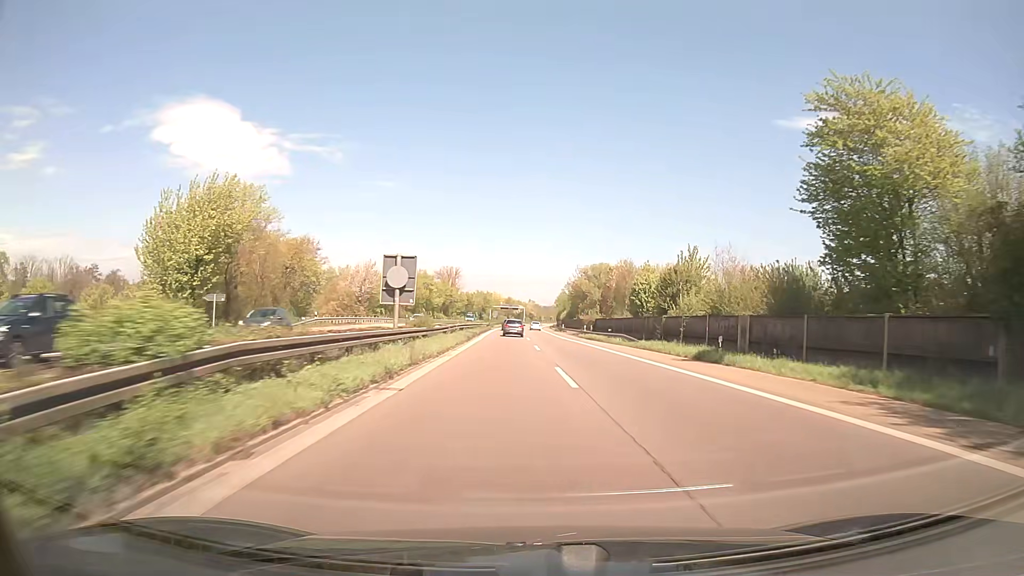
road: trunk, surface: asphalt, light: Day
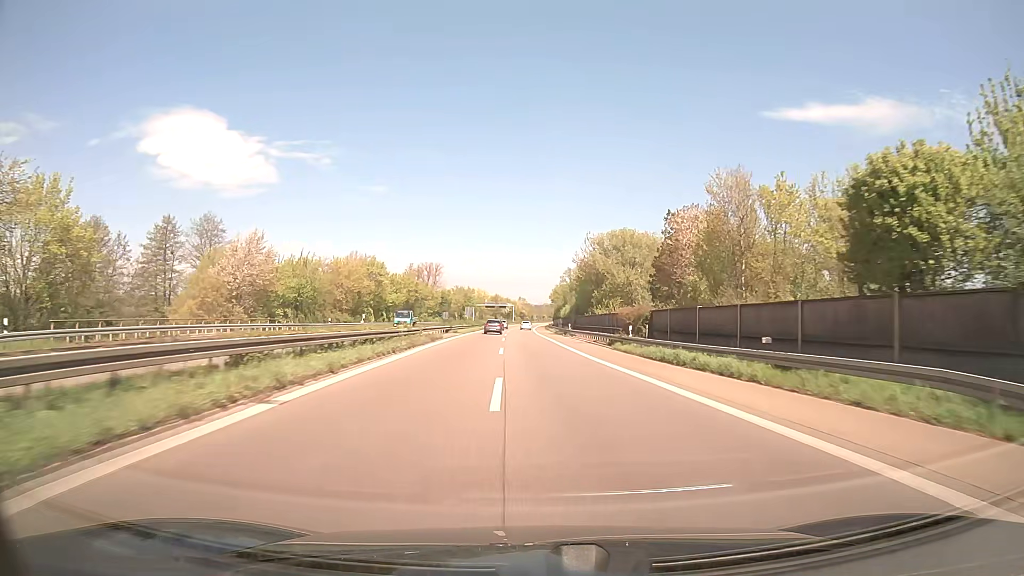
(+0.4, +39.9) m; +1°
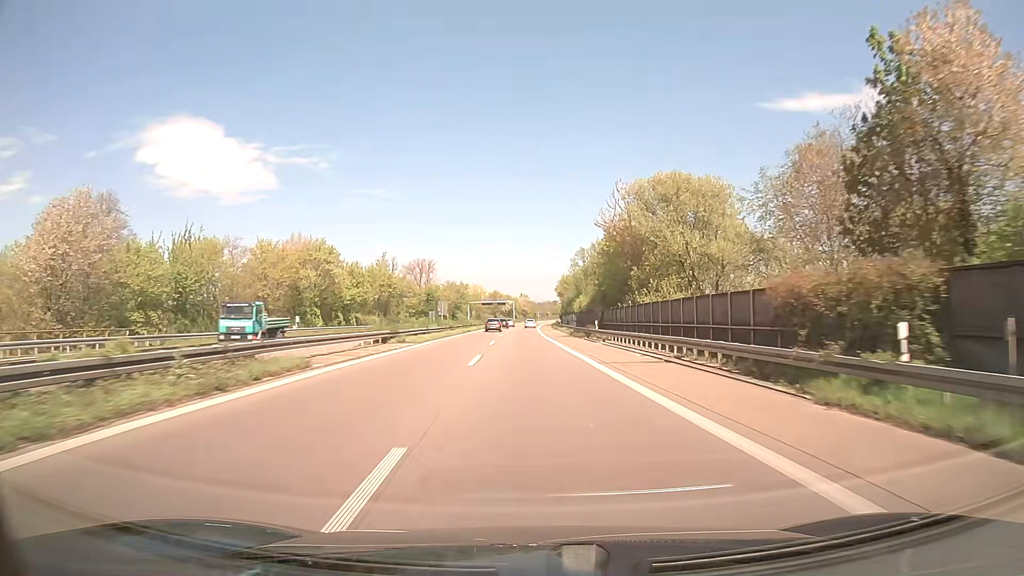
(0.0, +27.3) m; 0°
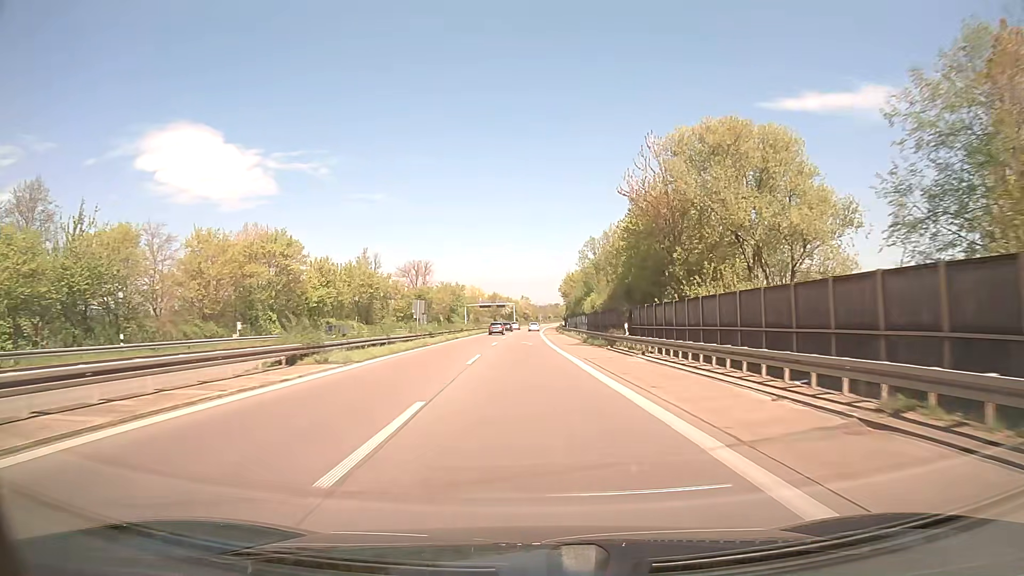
(0.0, +13.8) m; 0°
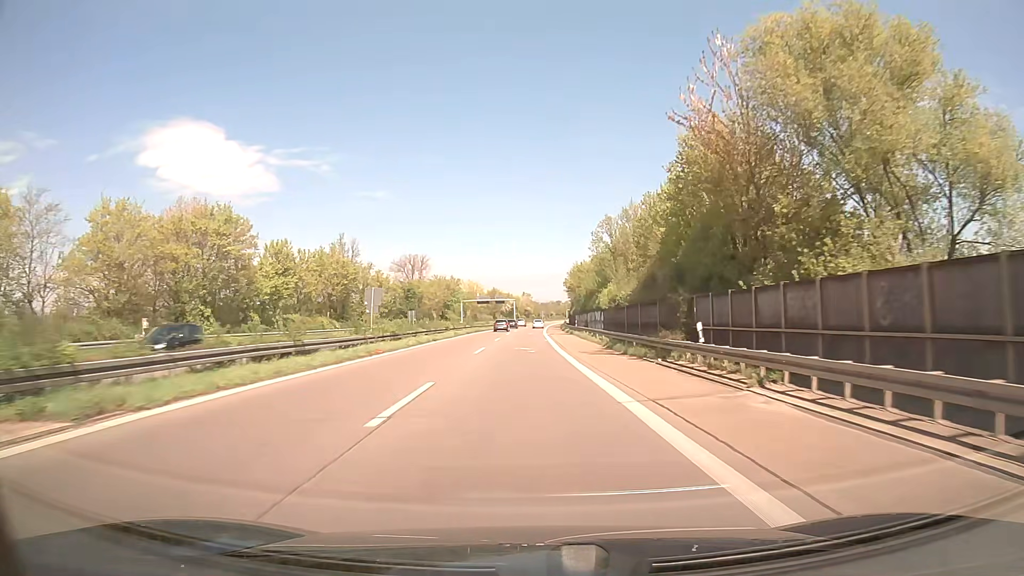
(0.0, +13.9) m; 0°
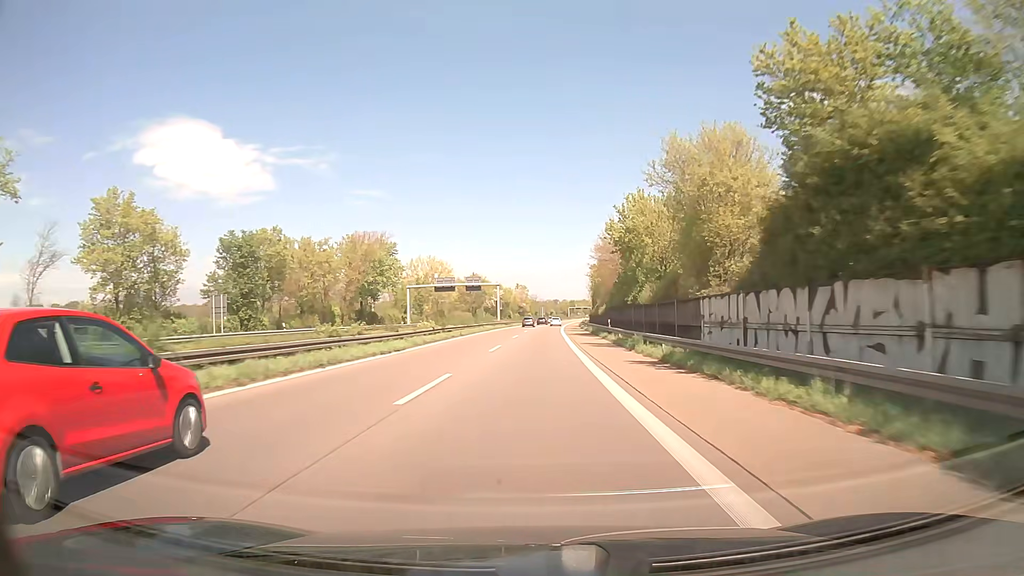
(0.0, +71.4) m; 0°
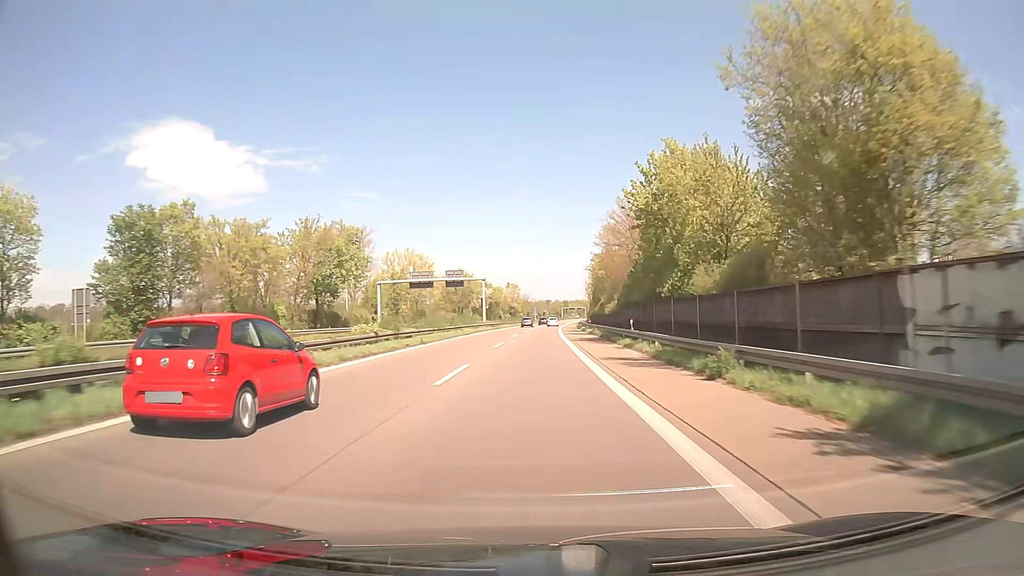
(+0.1, +14.6) m; +1°
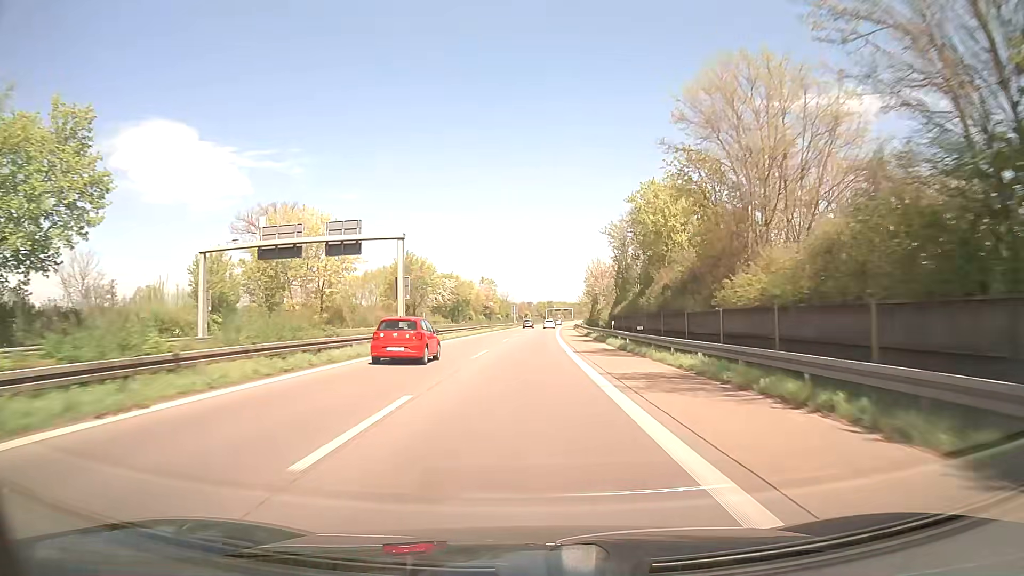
(+0.6, +44.2) m; +2°
(0, +10) (0, +20) (0, +30) (0, +40) (+1, +50) (+1, +60) (+1, +70) (+2, +80) (+2, +90) (+2, +100) m
